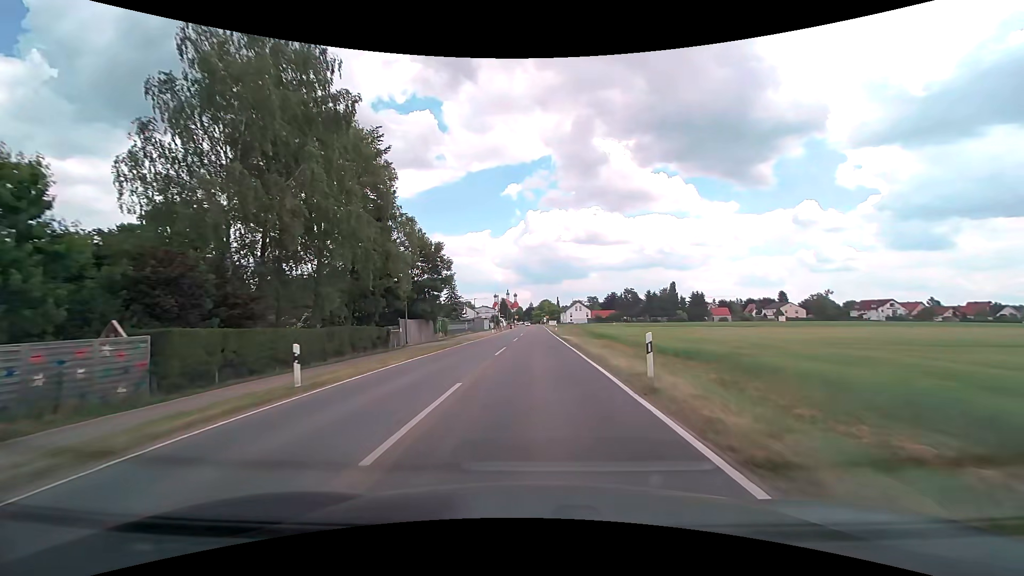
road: tertiary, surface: asphalt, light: Day
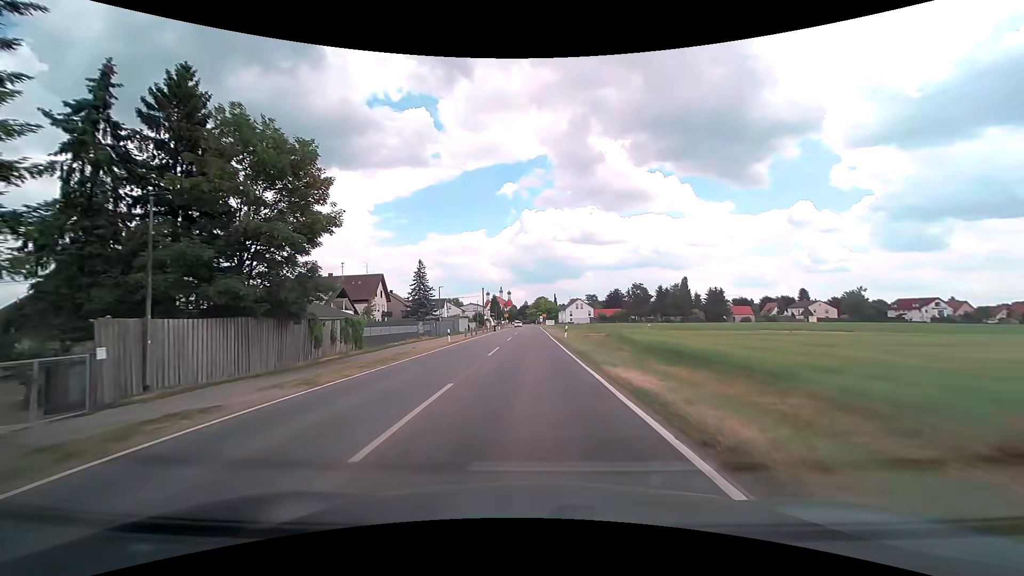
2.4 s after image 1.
(+0.2, +30.0) m; +1°
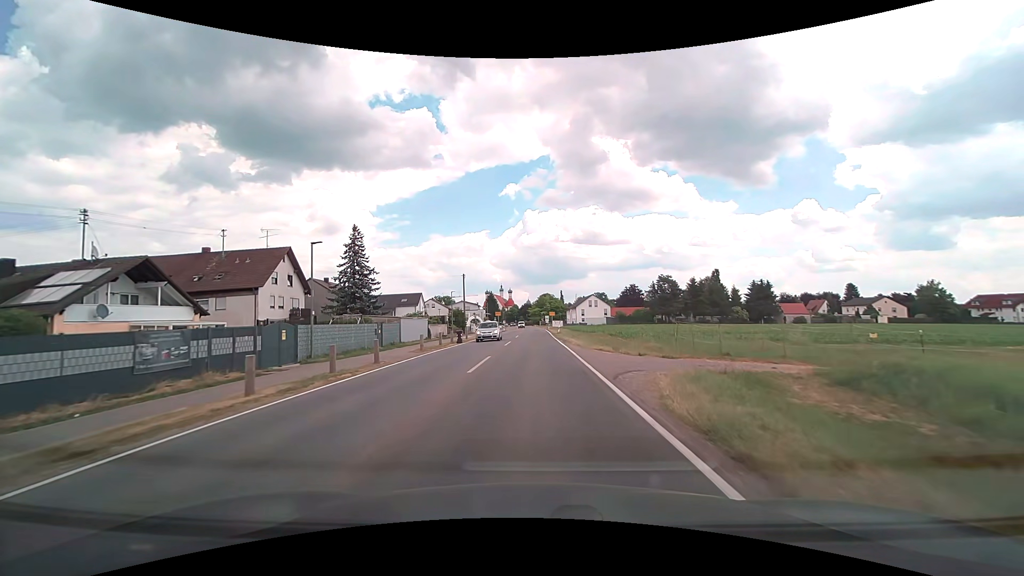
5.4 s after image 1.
(-0.2, +37.0) m; 0°
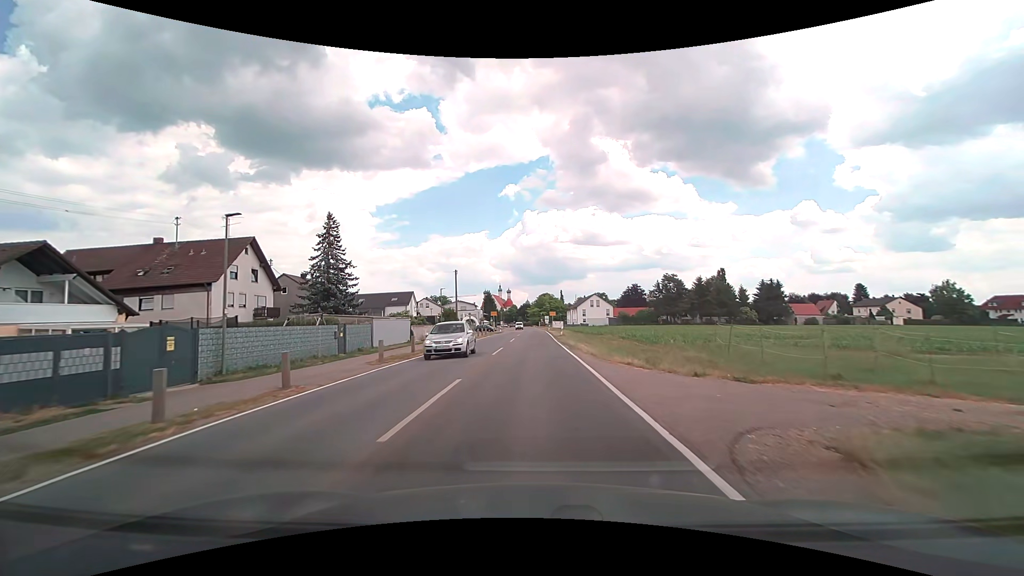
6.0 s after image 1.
(0.0, +7.3) m; 0°
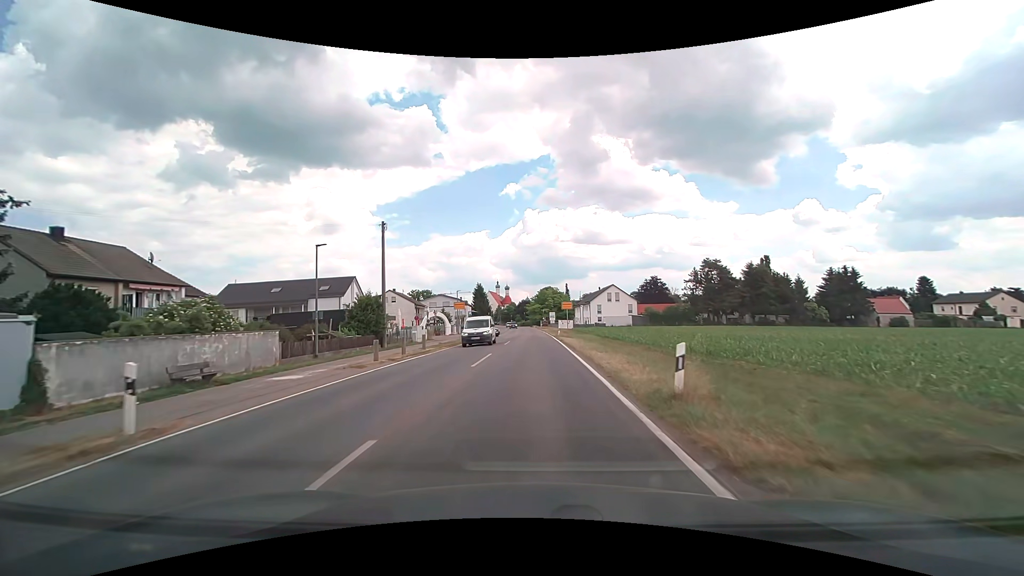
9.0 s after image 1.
(+0.1, +36.2) m; 0°
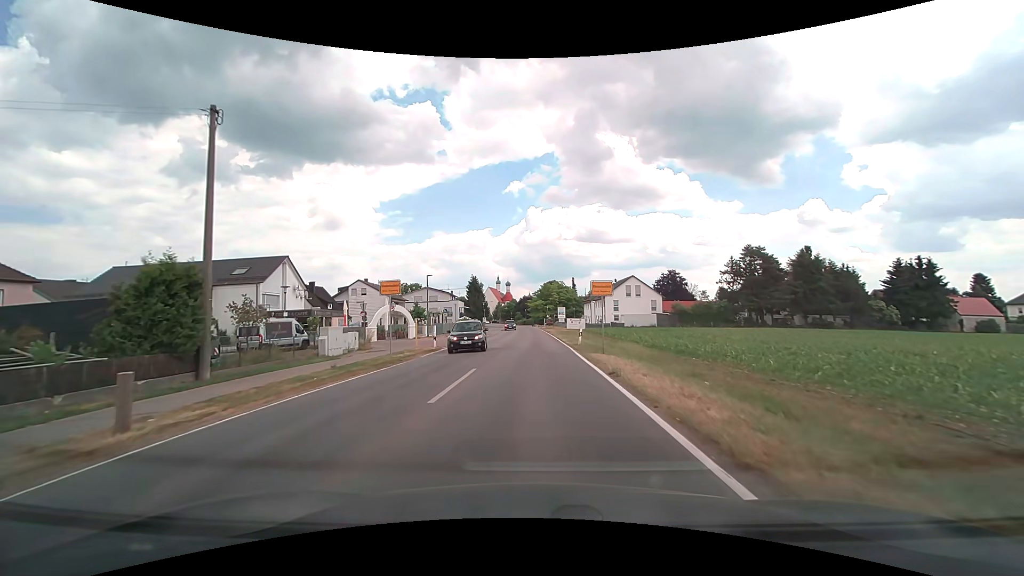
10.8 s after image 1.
(-0.1, +21.4) m; 0°
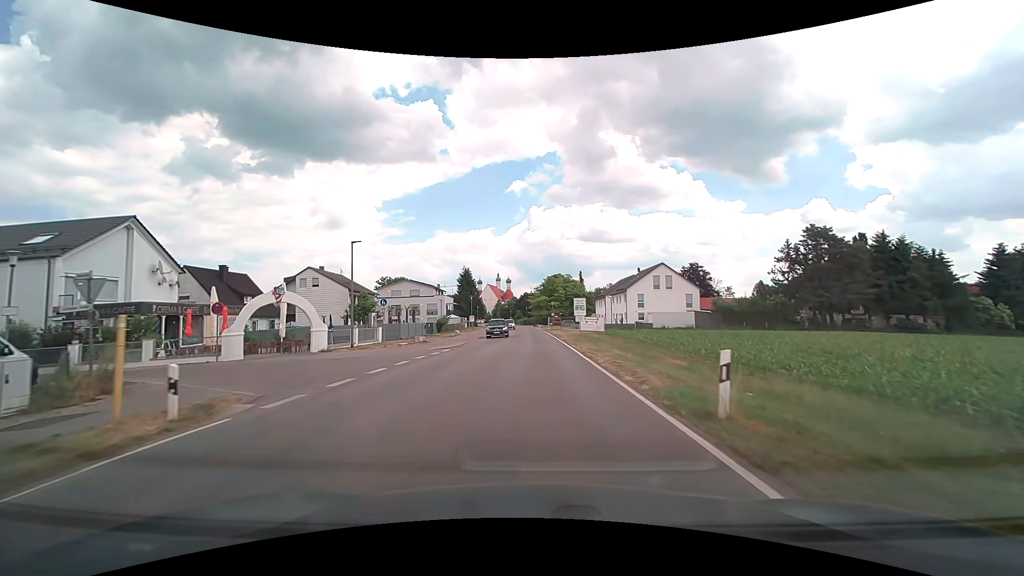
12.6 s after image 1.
(0.0, +21.3) m; 0°
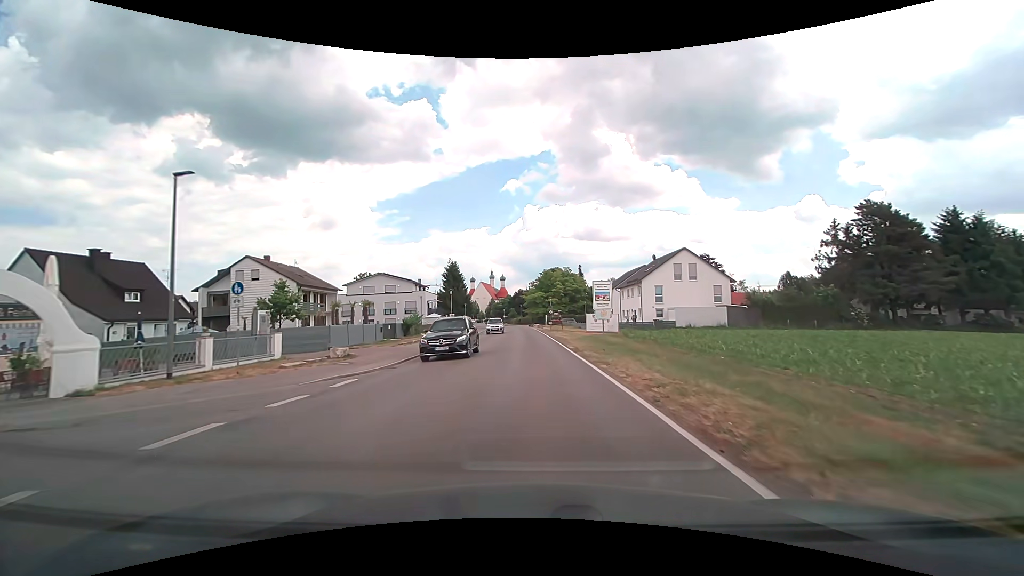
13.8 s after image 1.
(+0.1, +14.1) m; +1°
(0, +10) (0, +20) (0, +30) (-1, +40) (-1, +50) (-2, +60) (-2, +70) (-3, +80) (-4, +90) (-5, +100) m
